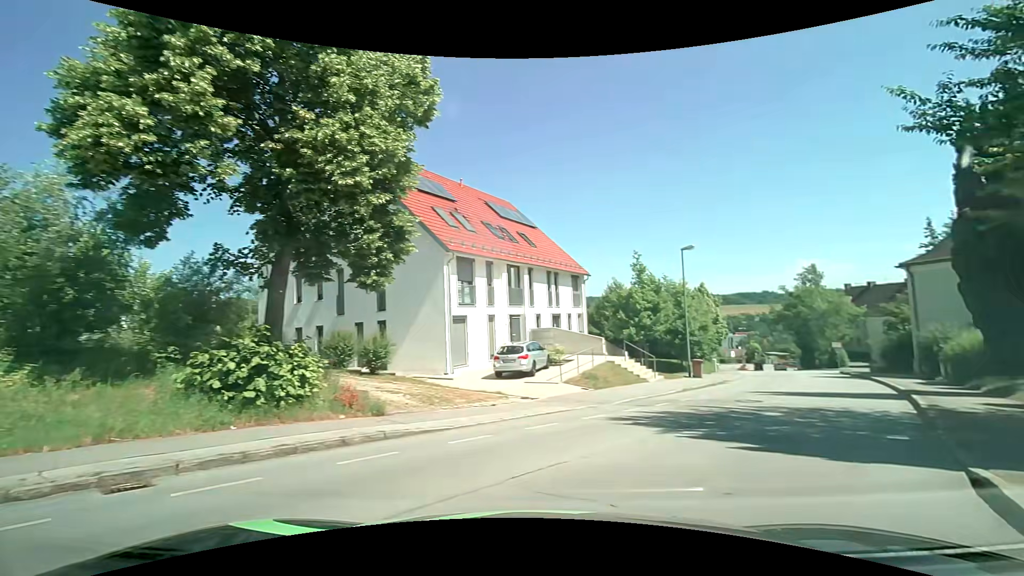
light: Day
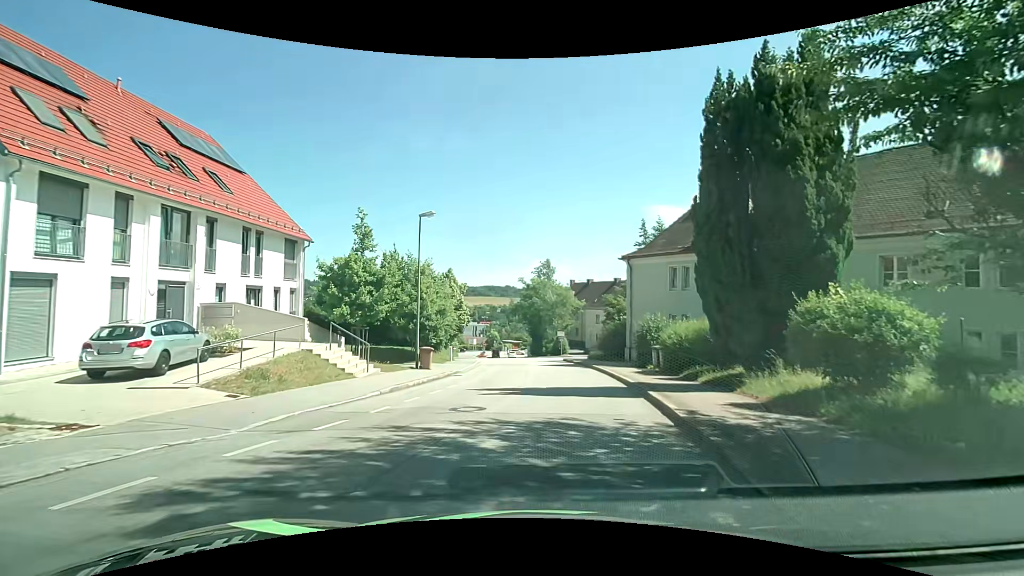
(+1.9, +6.2) m; +27°
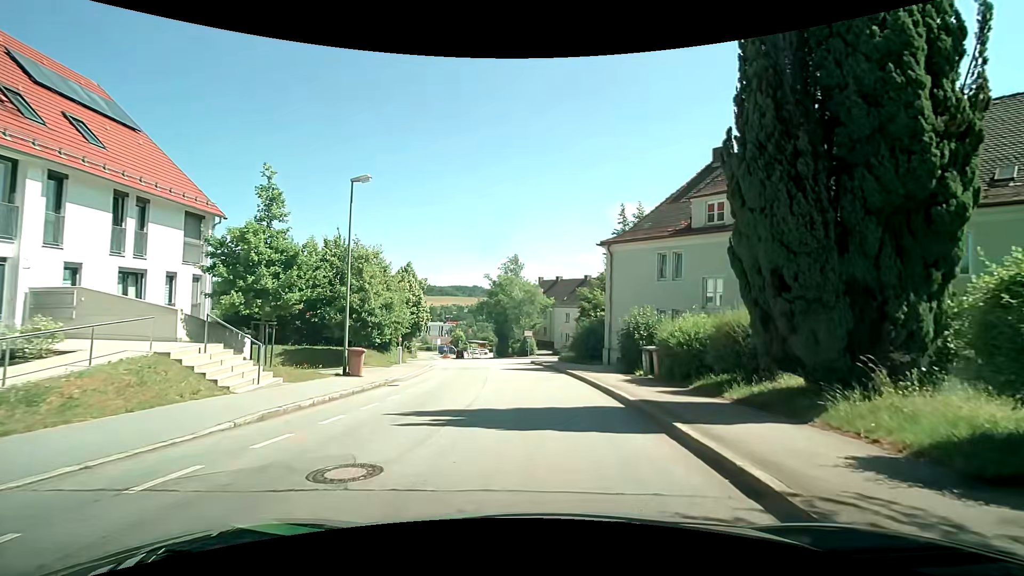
(+0.2, +5.2) m; +4°
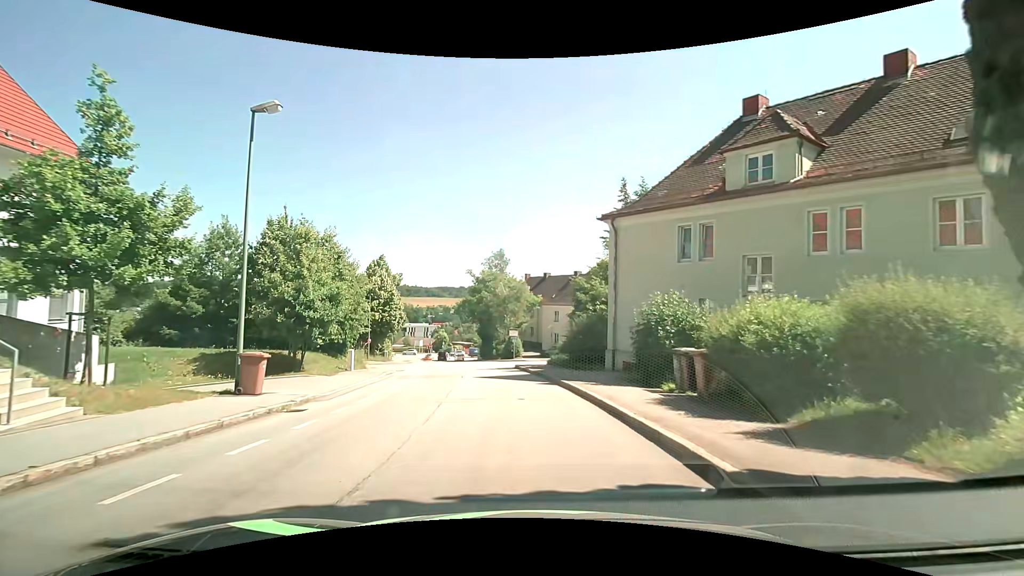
(+0.1, +6.2) m; +1°
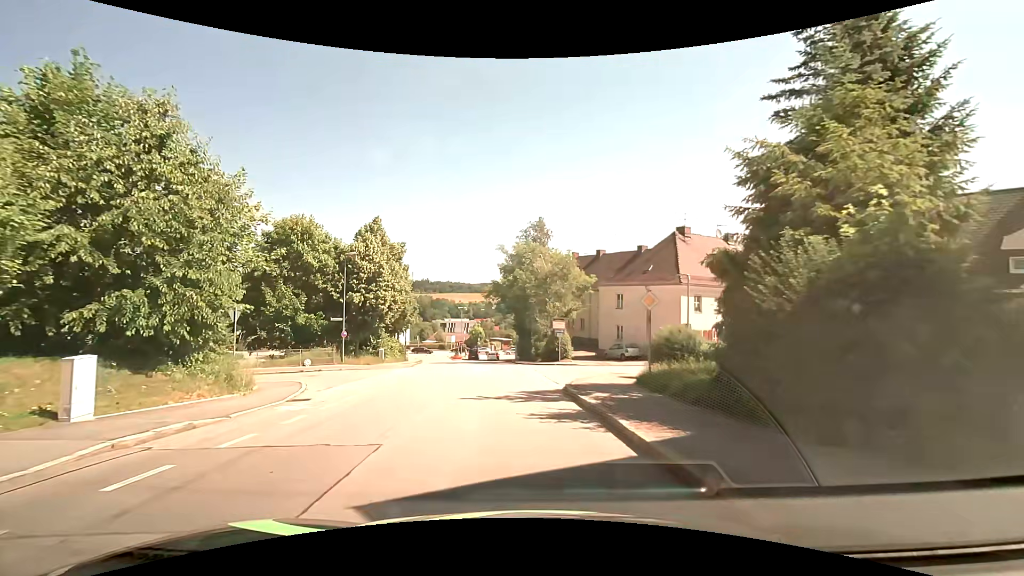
(-0.2, +17.9) m; -3°
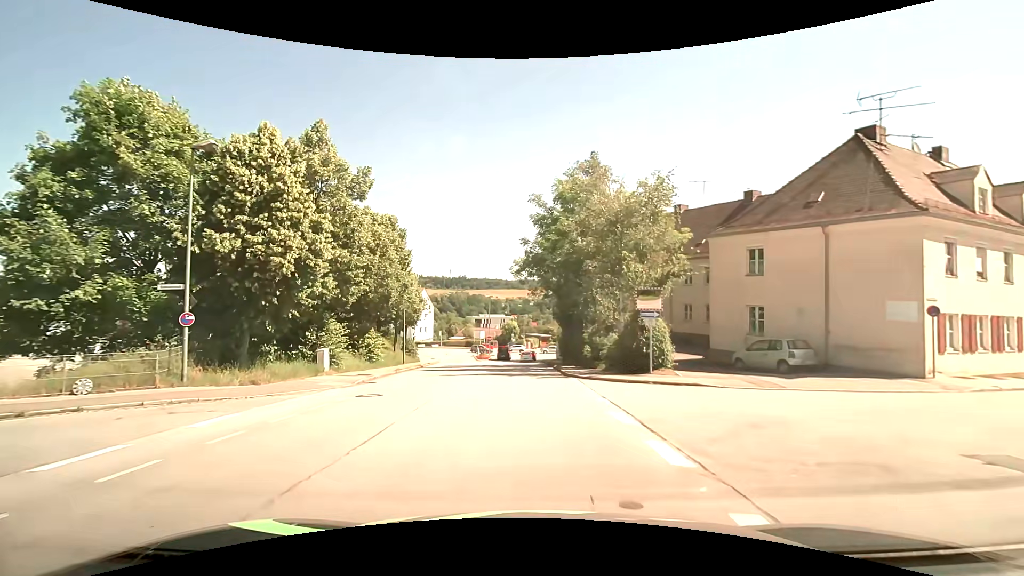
(-0.9, +19.7) m; -5°
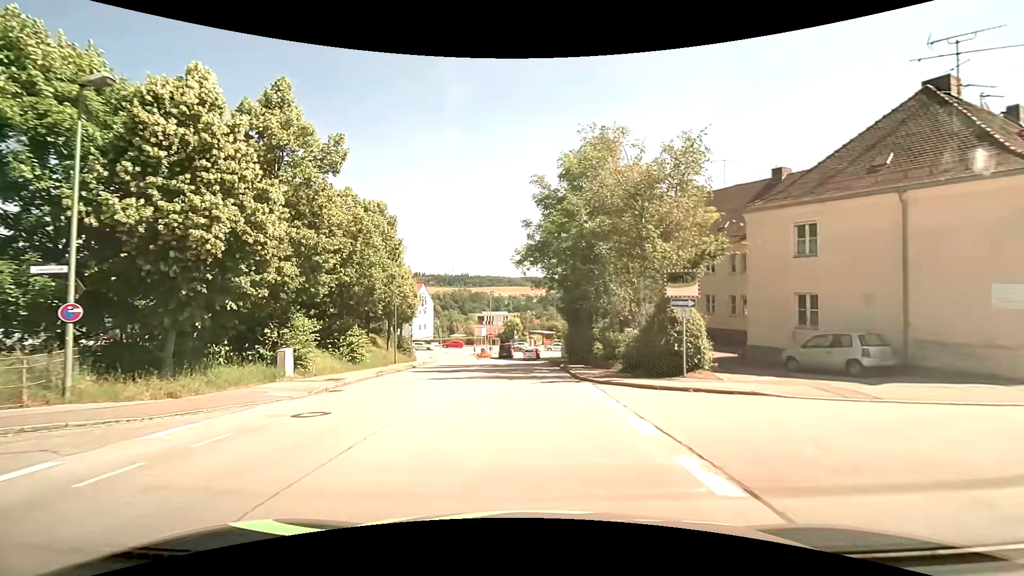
(0.0, +4.1) m; 0°
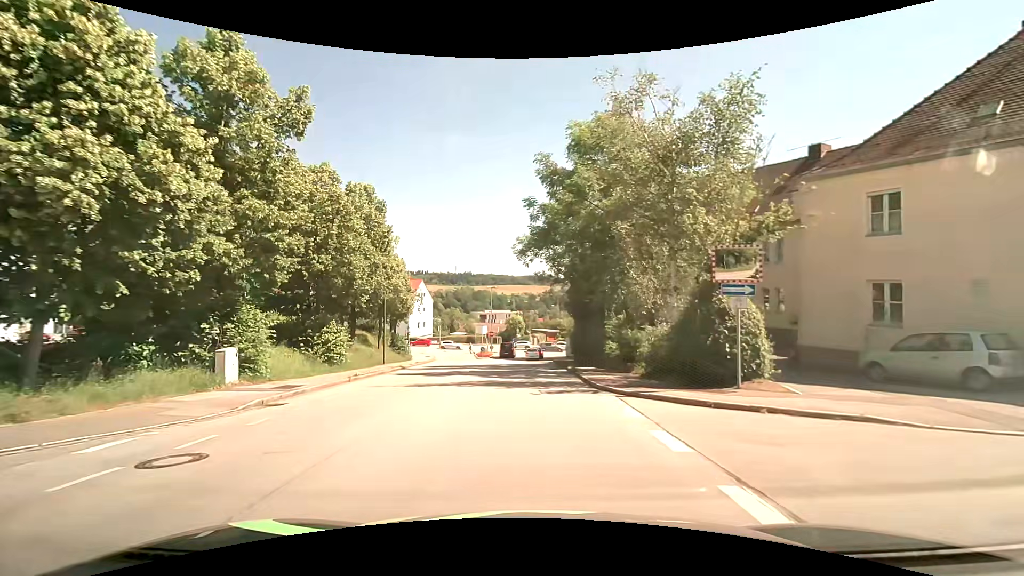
(0.0, +4.1) m; 0°
